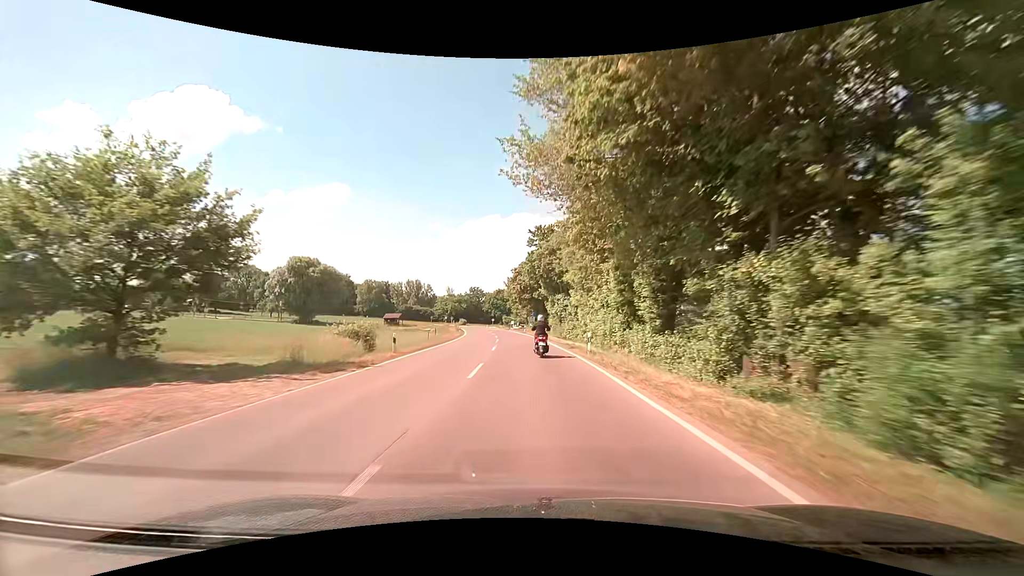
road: secondary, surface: asphalt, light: Day
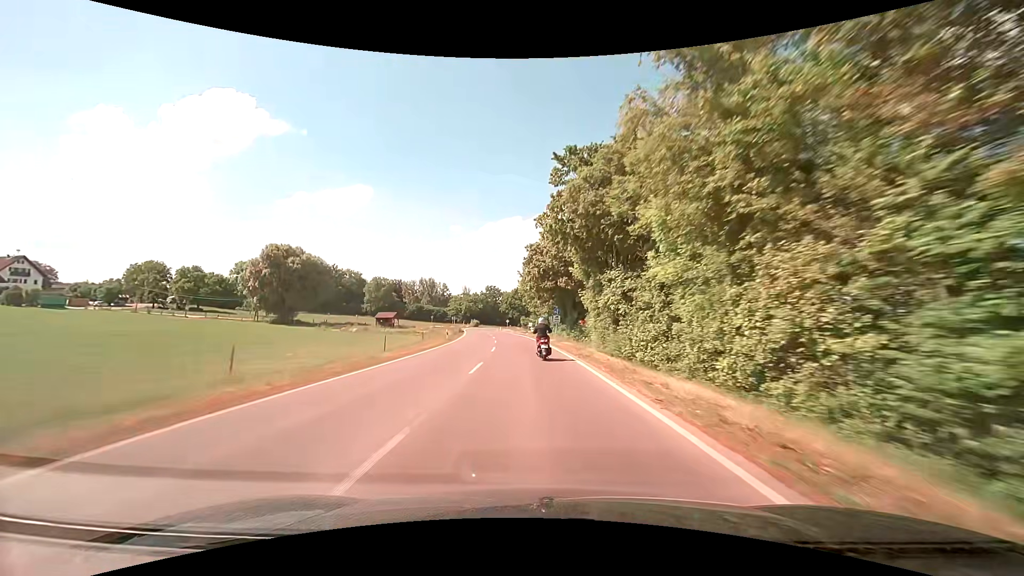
(-0.2, +22.8) m; -2°
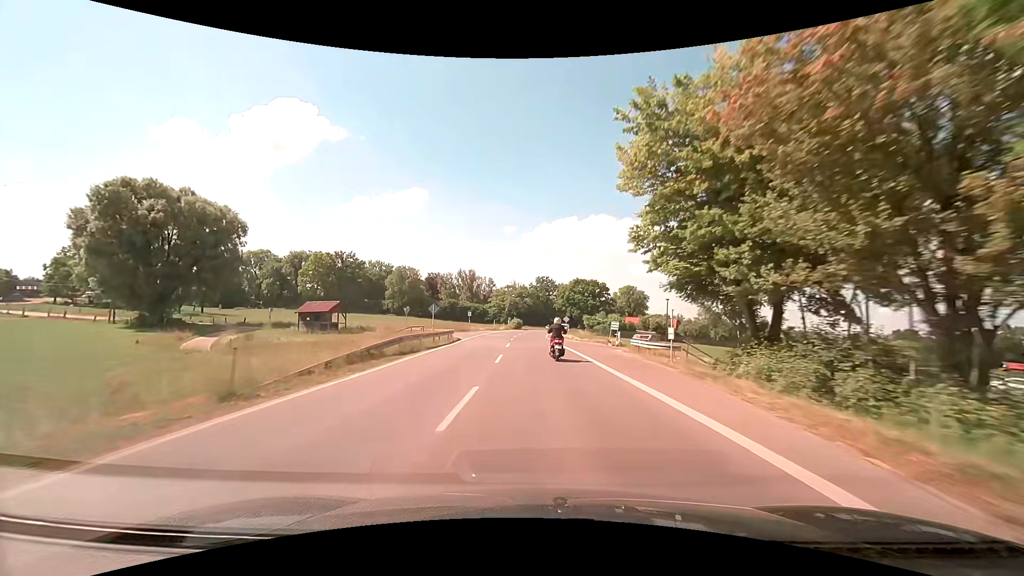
(-3.7, +56.5) m; -7°
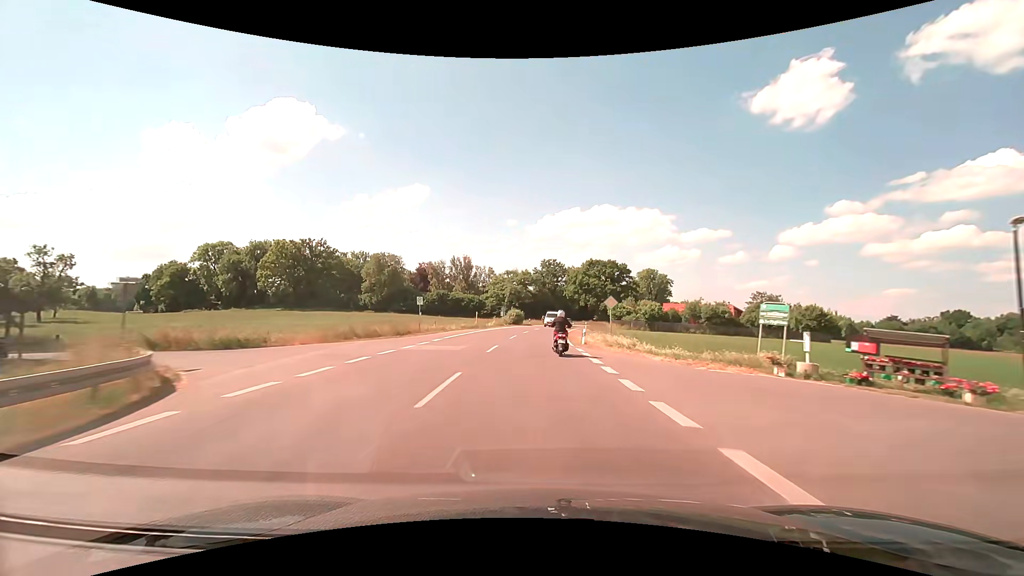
(0.0, +34.5) m; -1°
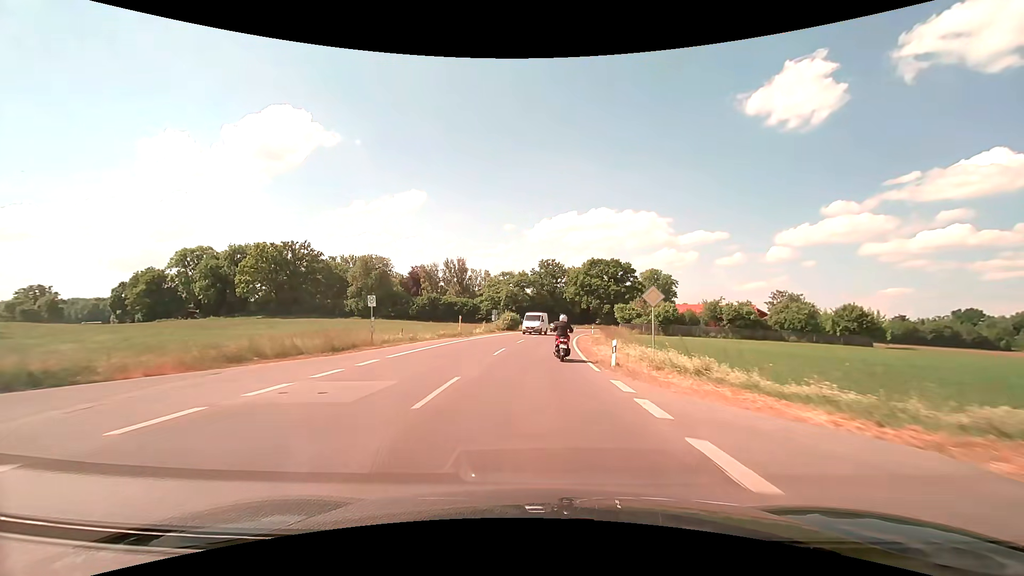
(0.0, +11.1) m; 0°
